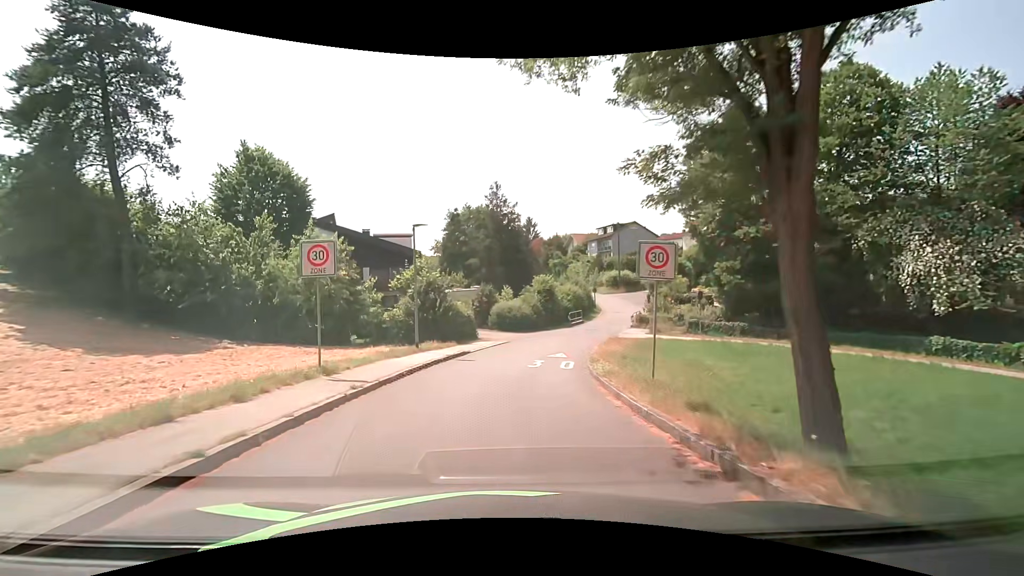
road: residential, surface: asphalt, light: Day
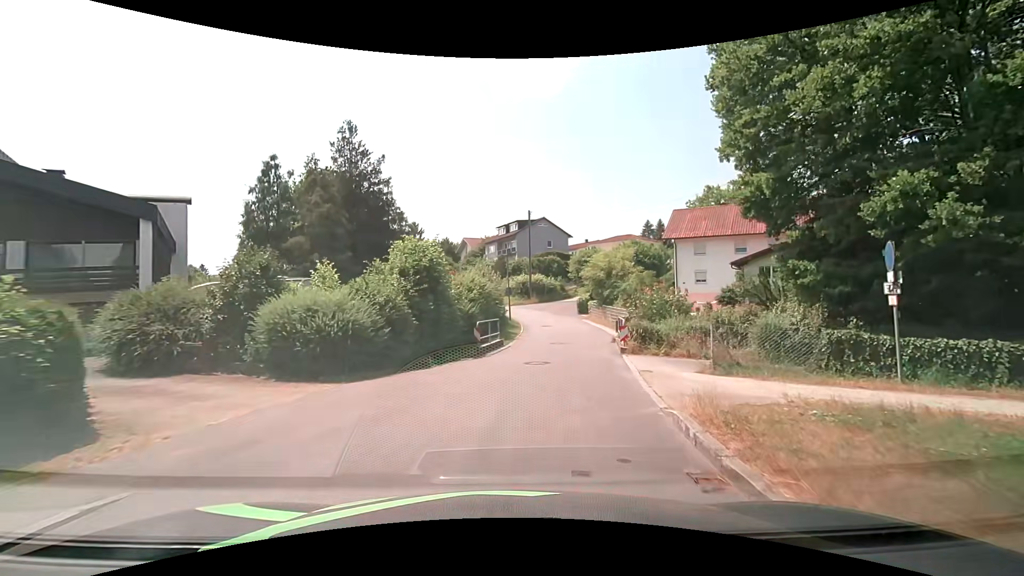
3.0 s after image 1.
(+1.8, +23.2) m; +12°
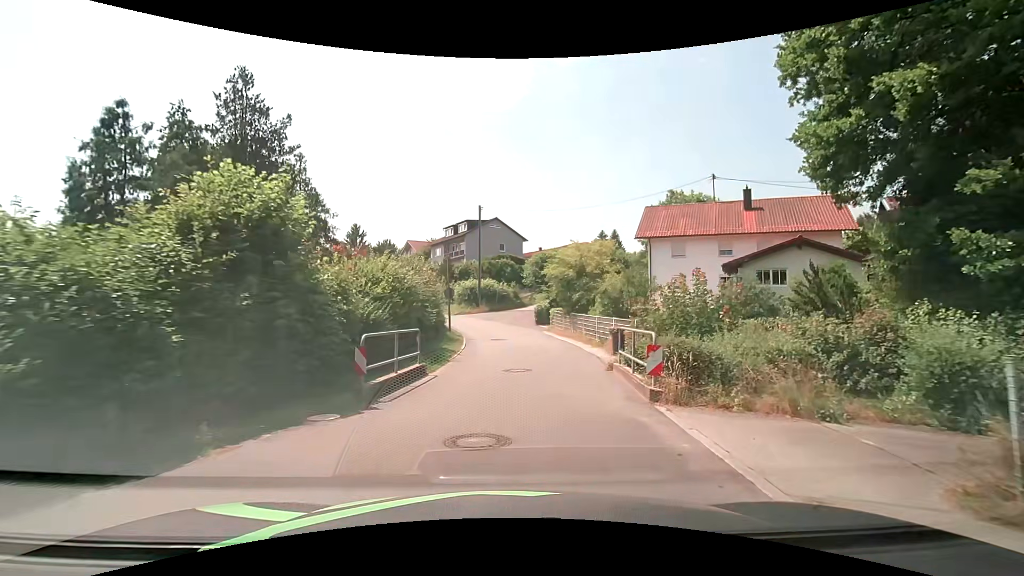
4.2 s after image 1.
(+0.5, +8.6) m; +6°
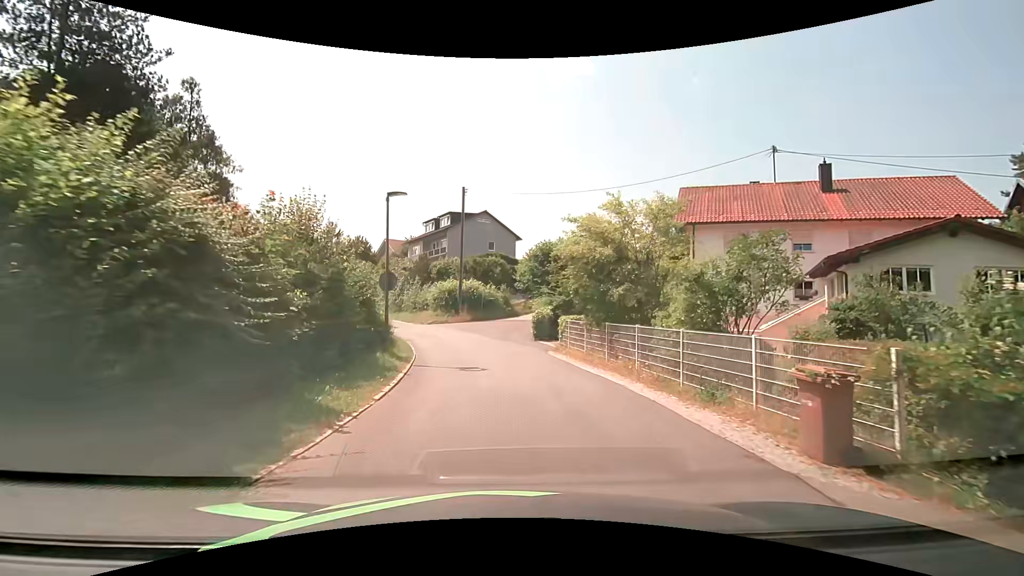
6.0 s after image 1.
(+0.2, +11.8) m; 0°
